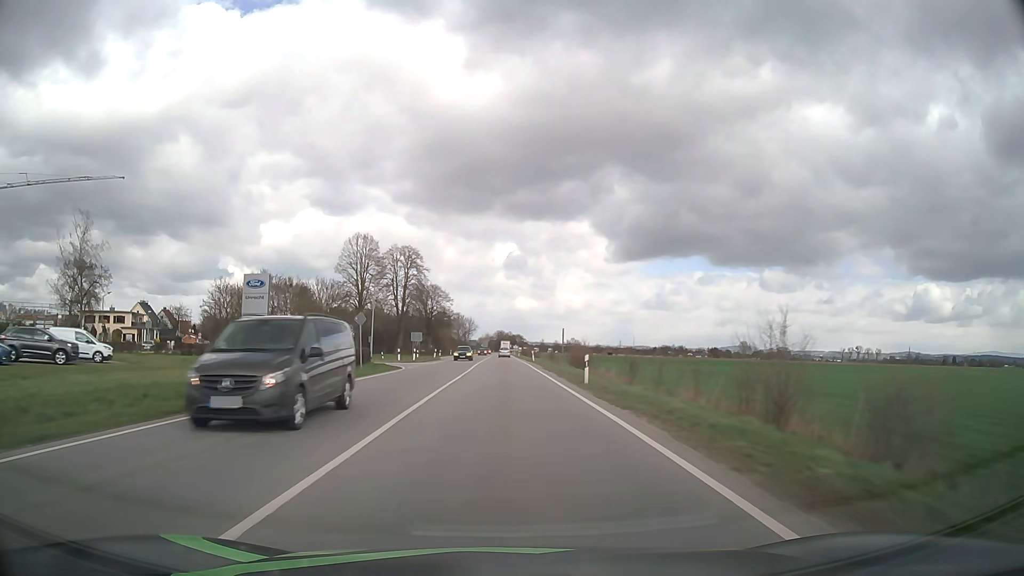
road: primary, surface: asphalt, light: Day
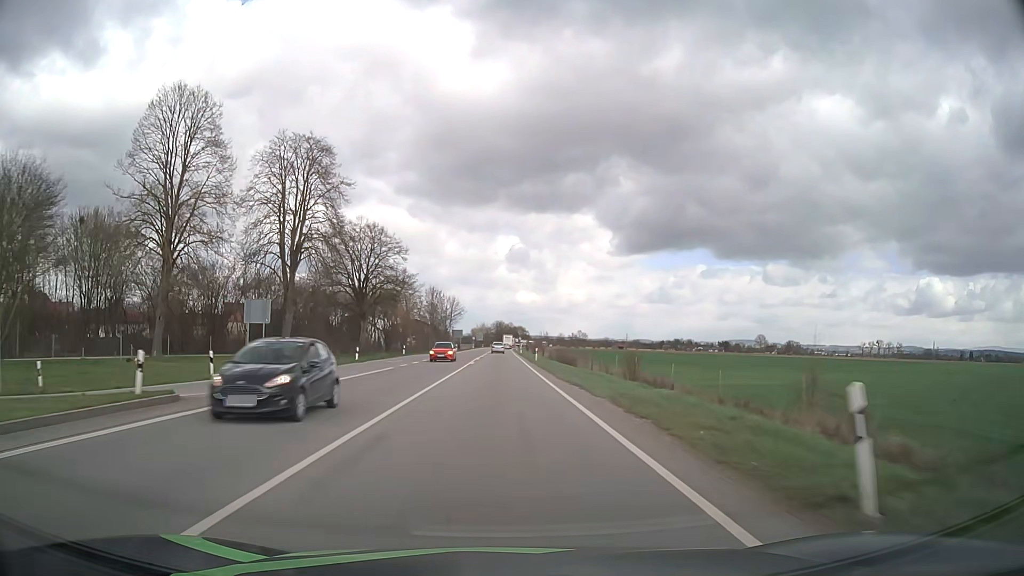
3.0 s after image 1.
(0.0, +64.1) m; 0°
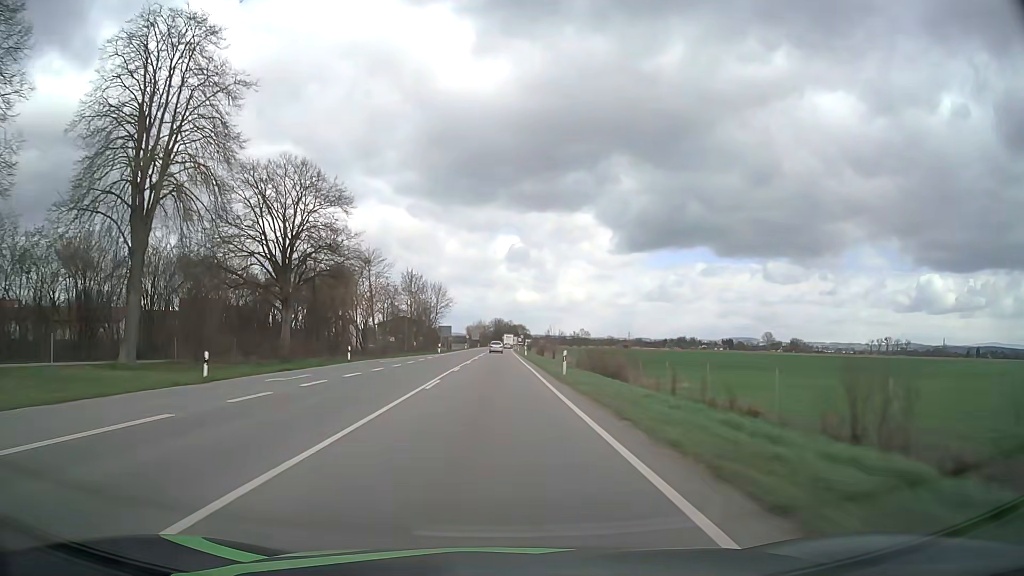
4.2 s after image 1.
(0.0, +25.8) m; 0°
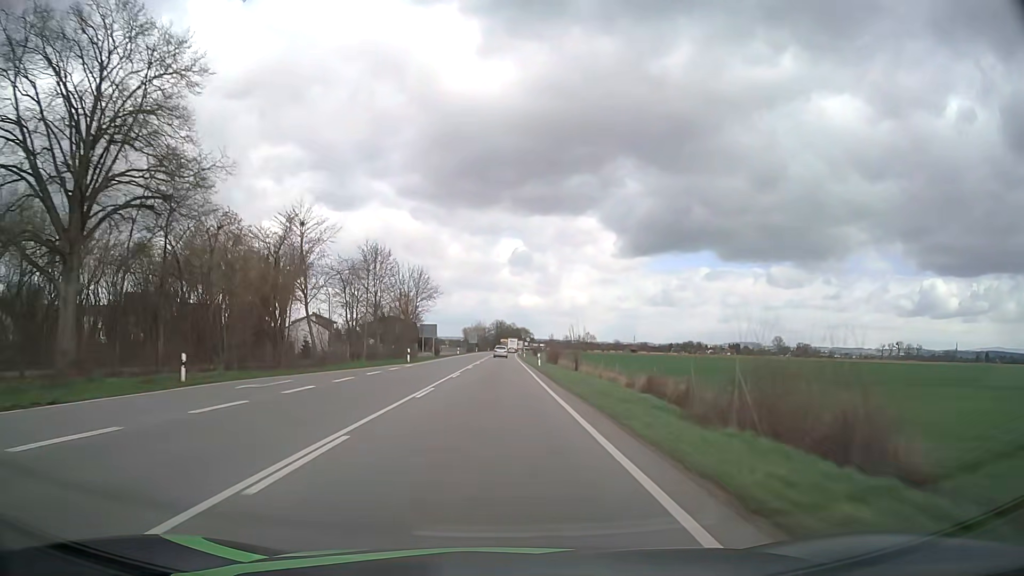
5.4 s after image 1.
(0.0, +26.0) m; 0°
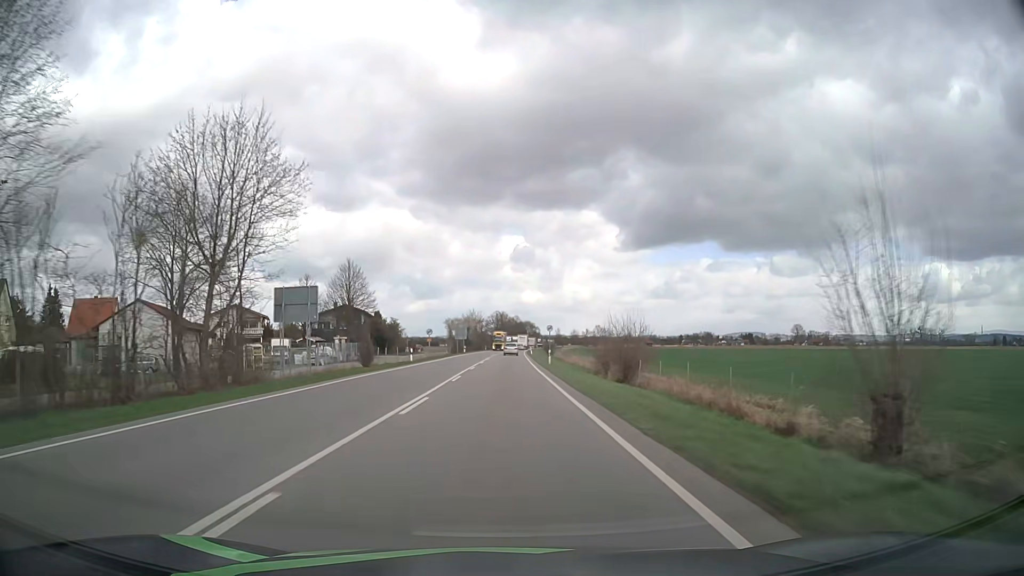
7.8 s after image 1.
(-0.1, +52.4) m; 0°
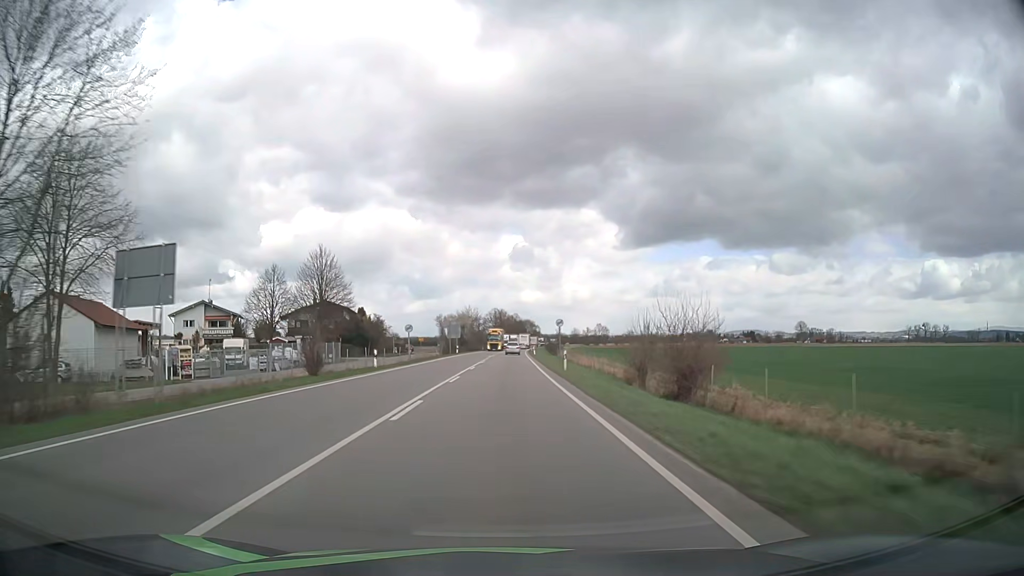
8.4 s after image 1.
(0.0, +13.2) m; 0°
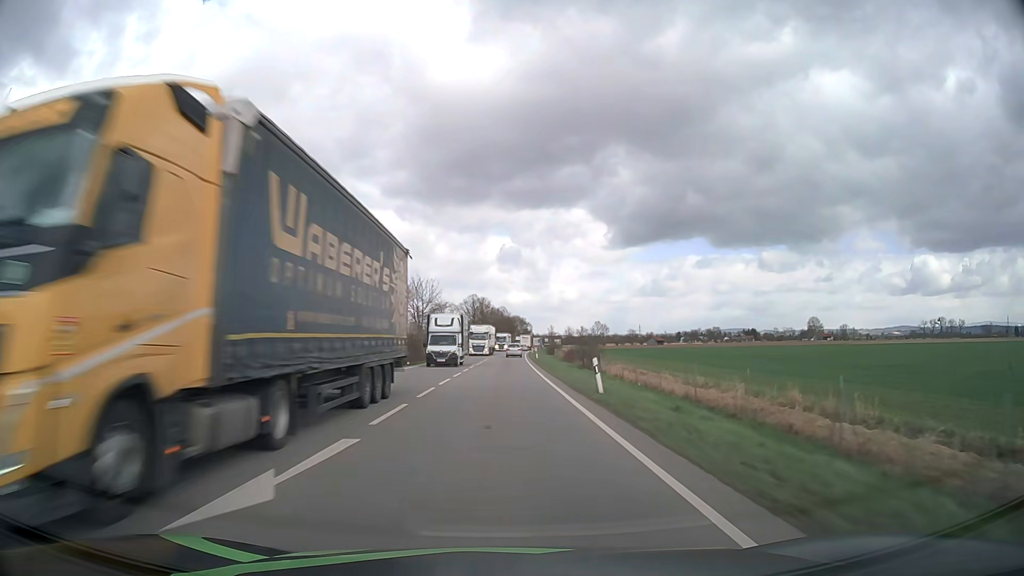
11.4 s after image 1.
(+0.5, +66.3) m; +1°
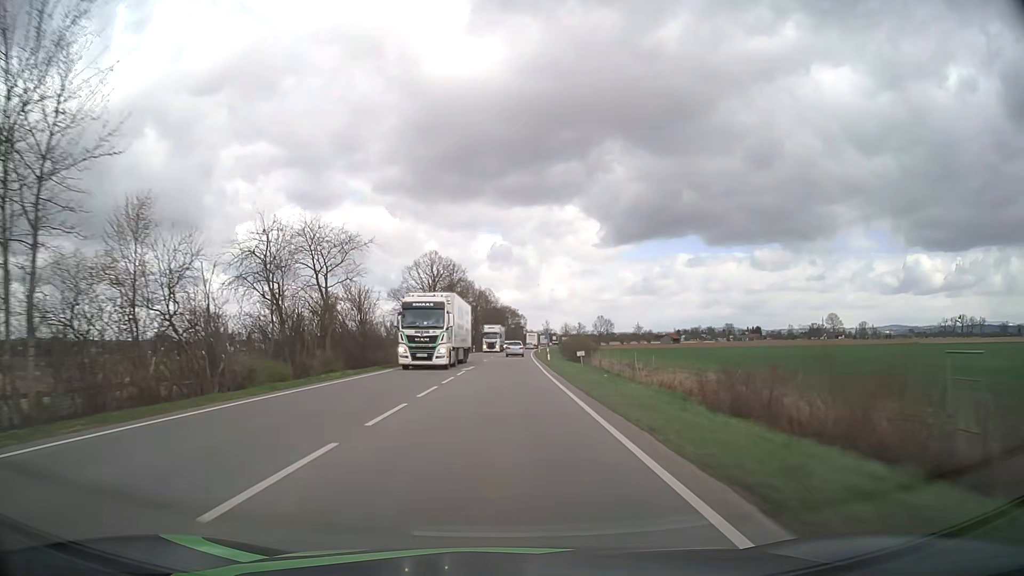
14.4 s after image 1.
(+0.4, +66.9) m; +1°
(0, +10) (0, +20) (0, +30) (0, +40) (+1, +50) (+1, +60) (+1, +70) (+2, +80) (+2, +90) (+2, +100) m
